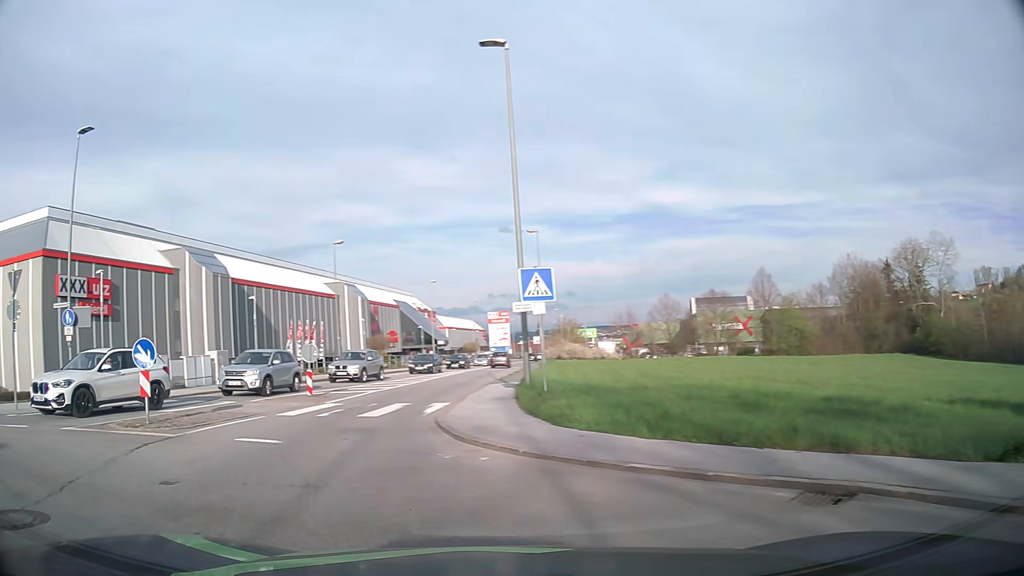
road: tertiary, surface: asphalt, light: Day
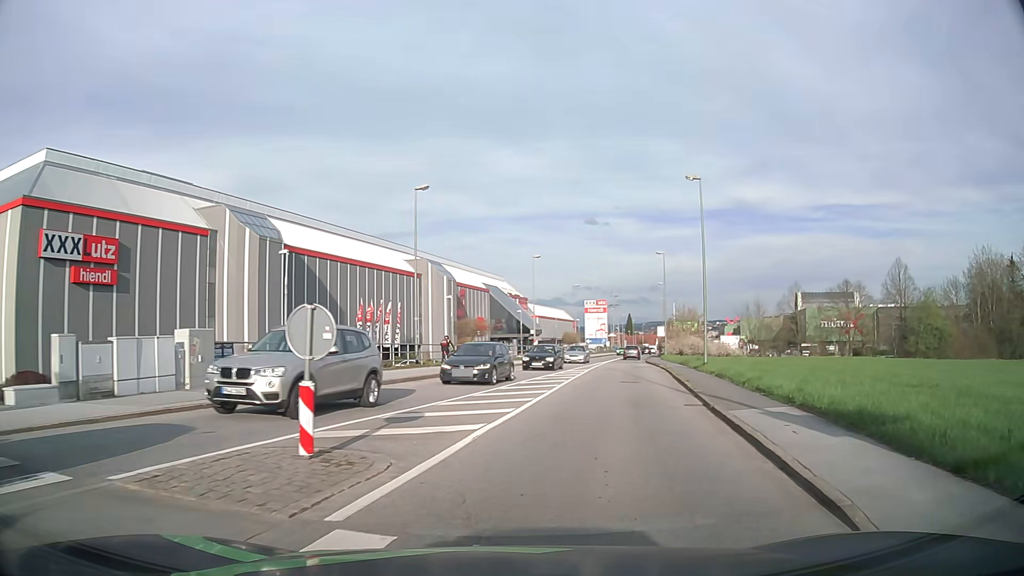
(-2.9, +14.7) m; -6°
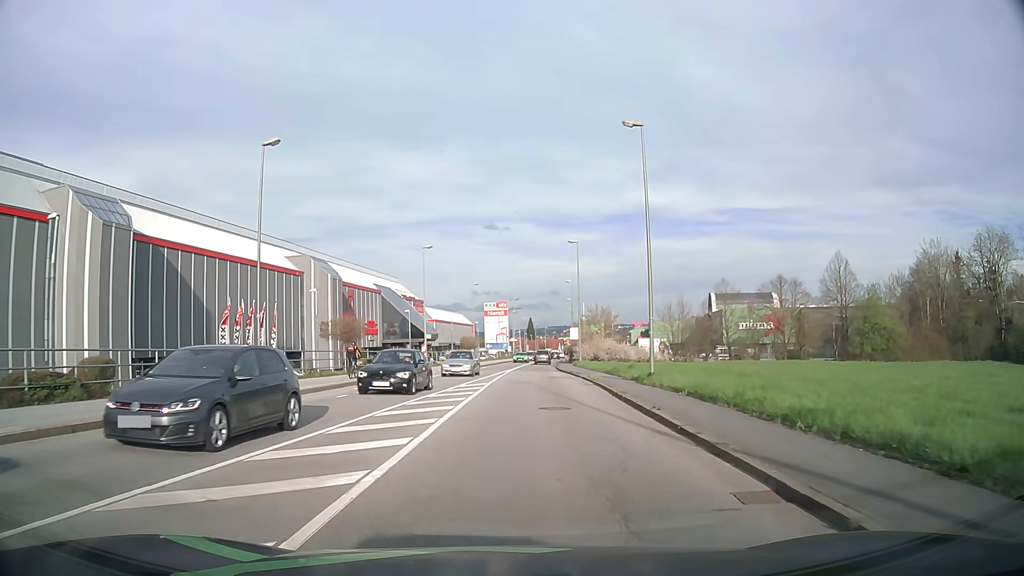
(+0.9, +9.8) m; +9°
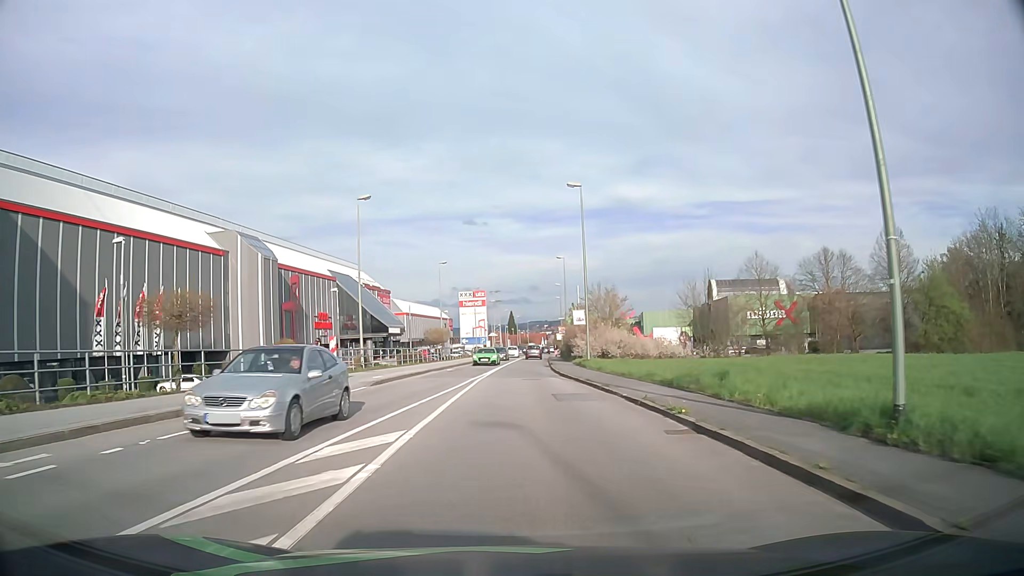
(+0.3, +18.1) m; +1°
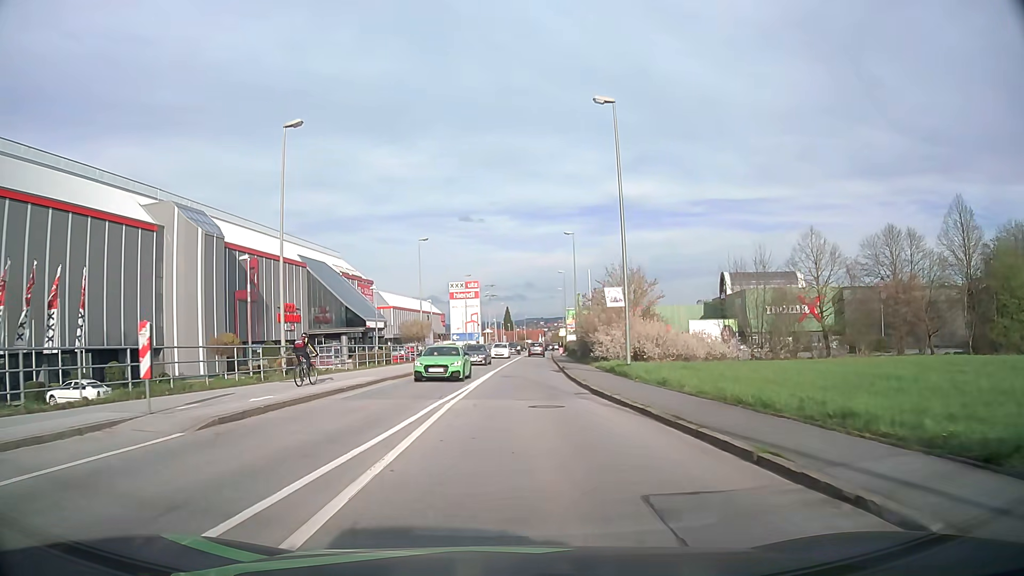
(0.0, +13.4) m; 0°
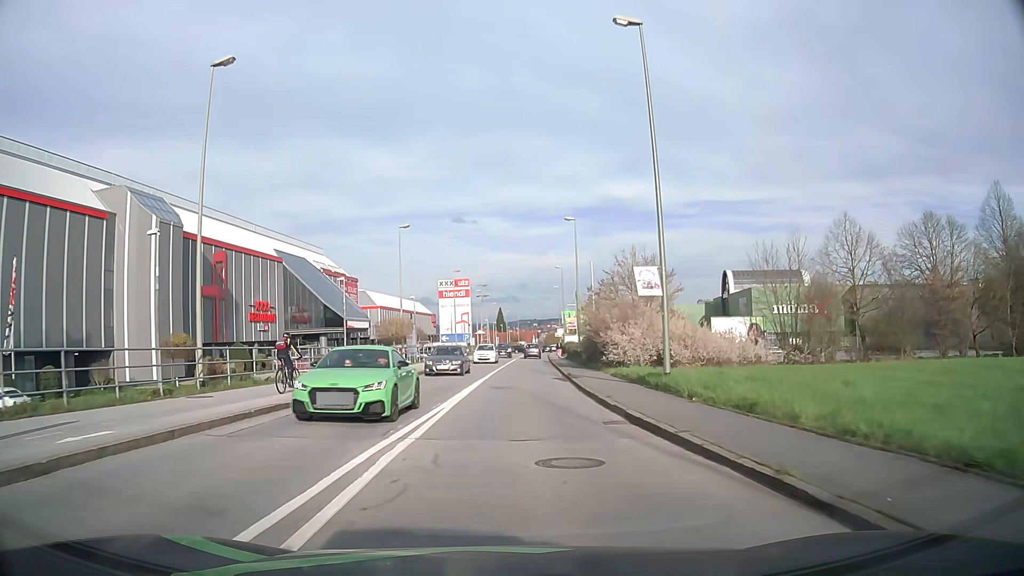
(+0.1, +6.9) m; +1°
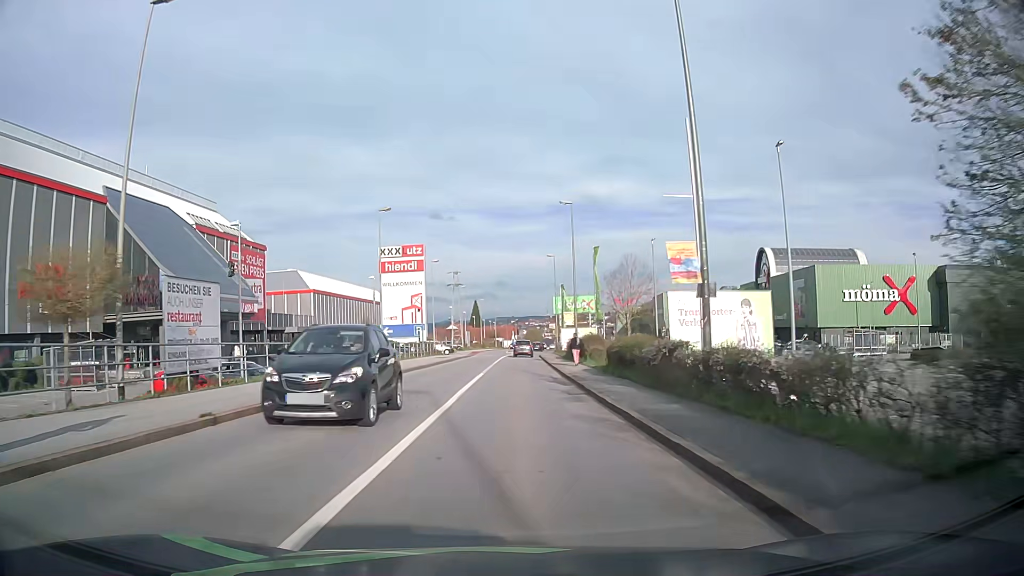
(+0.8, +34.6) m; +2°
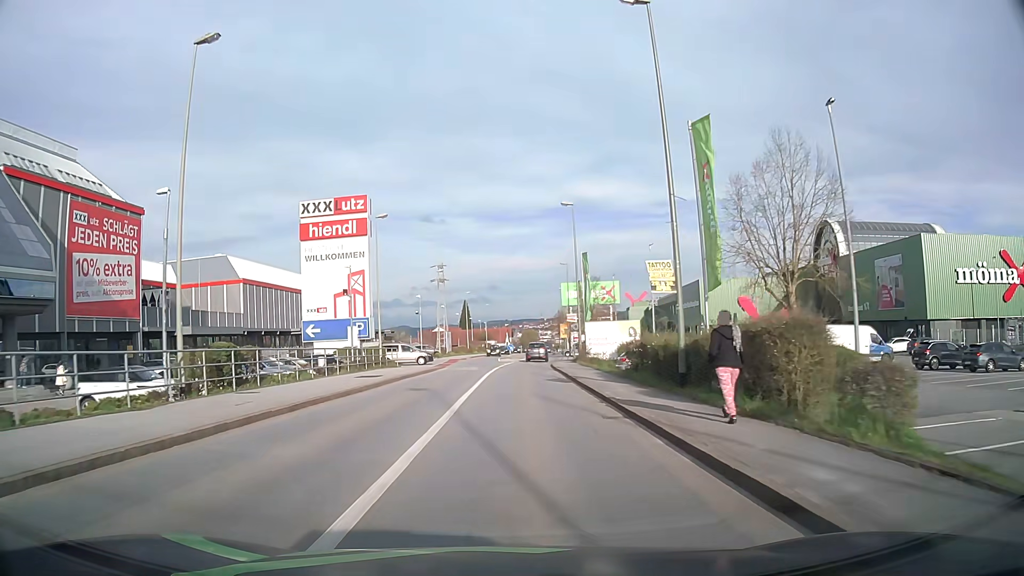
(+0.2, +27.3) m; 0°
(0, +10) (0, +20) (0, +30) (+1, +40) (+2, +50) (+3, +60) (+3, +70) (+4, +80) (+5, +90) (+5, +100) m
